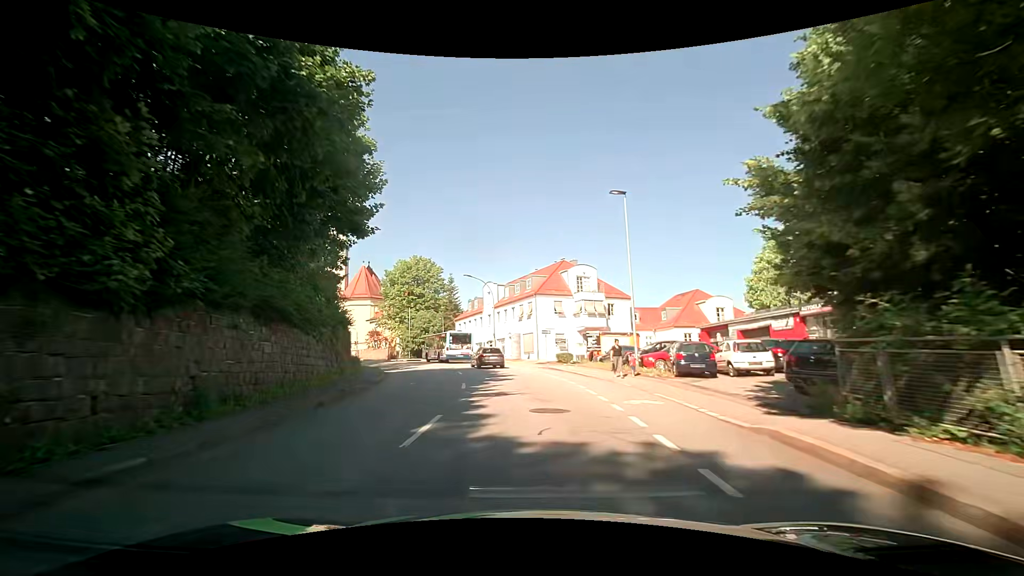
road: tertiary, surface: asphalt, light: Day
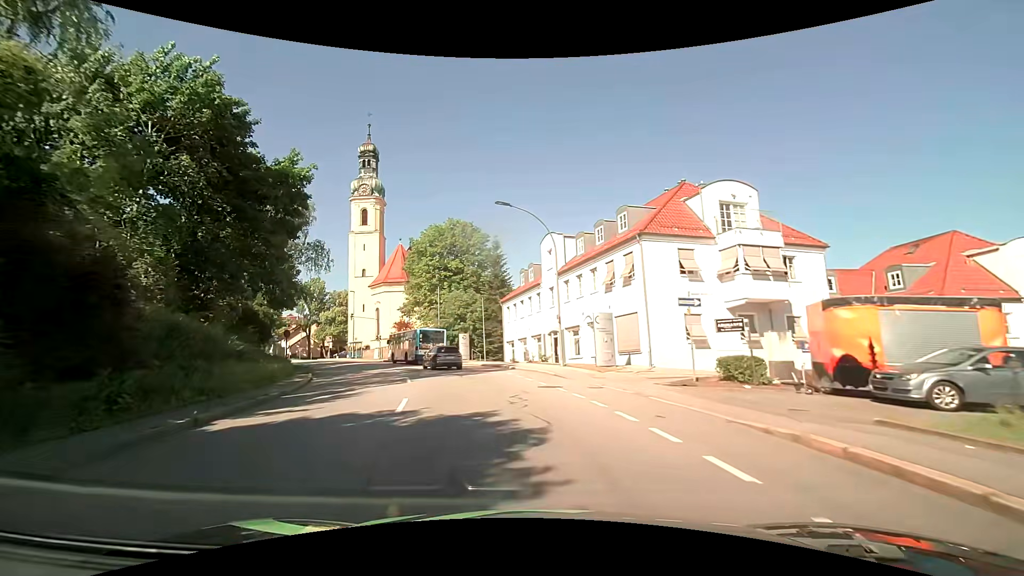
(-1.3, +25.0) m; -8°
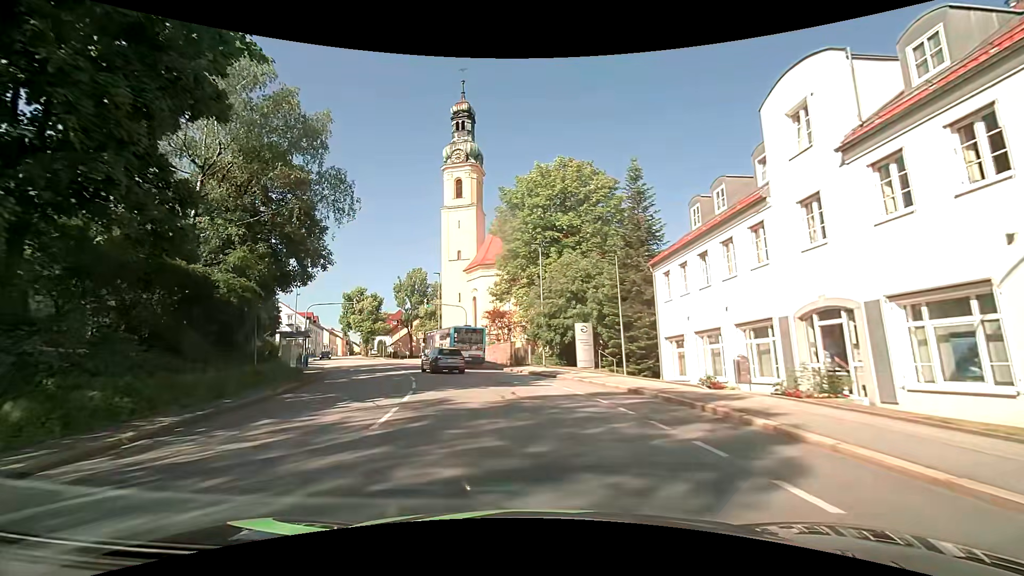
(-2.5, +20.7) m; -13°
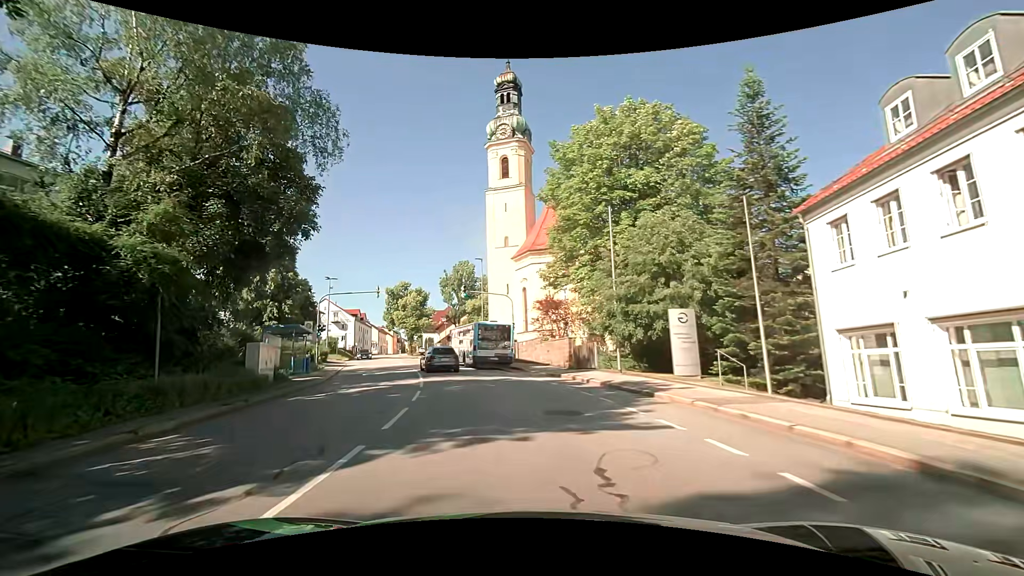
(-0.5, +9.2) m; -6°
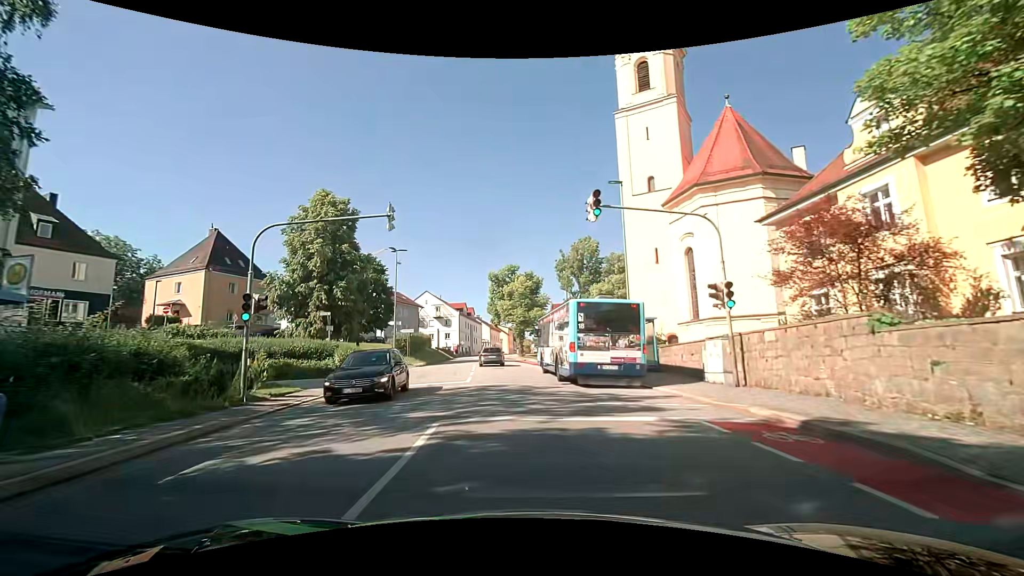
(-3.3, +23.2) m; -14°
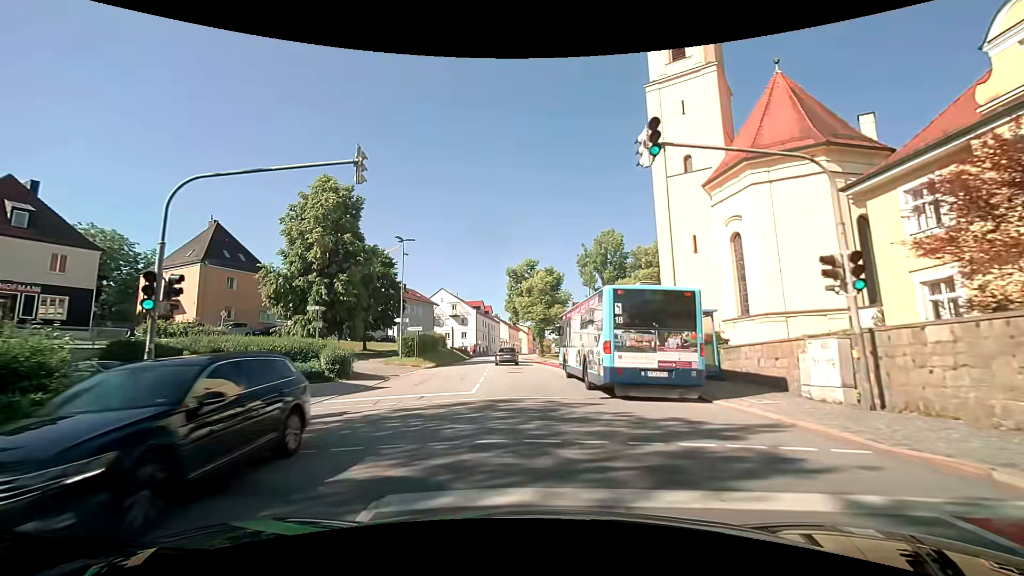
(-0.2, +4.8) m; -4°
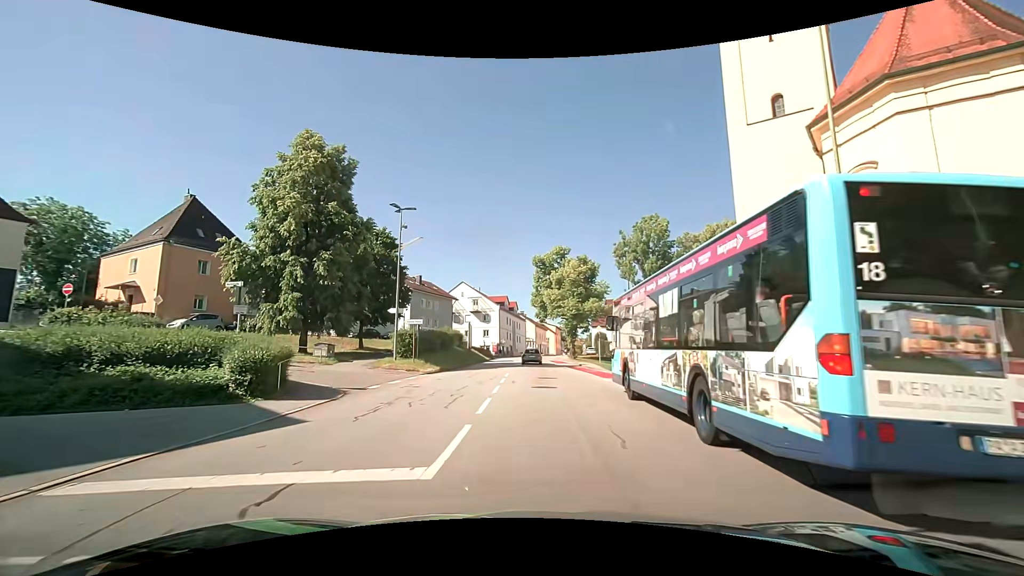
(-0.1, +9.8) m; -3°
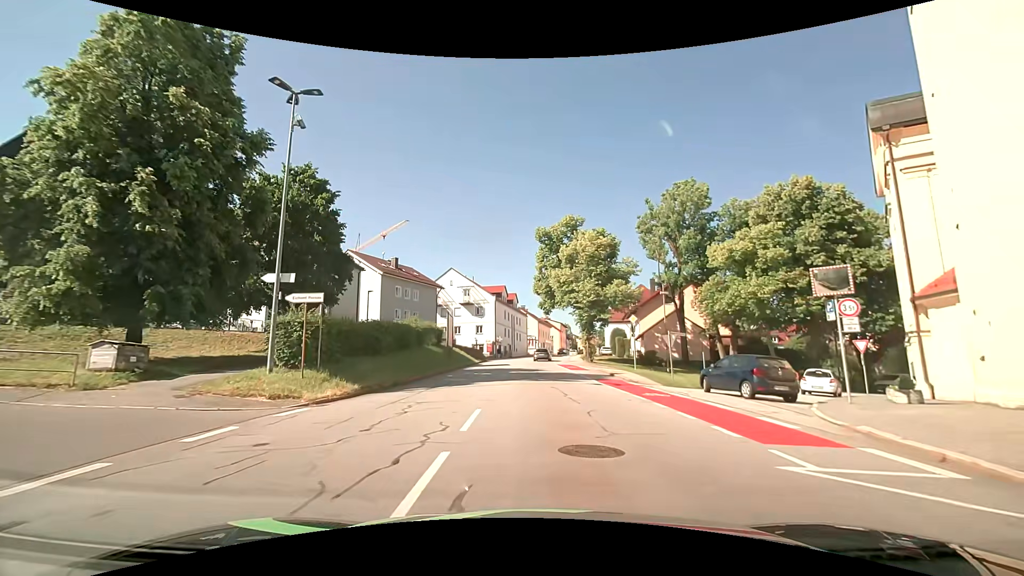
(+0.2, +15.6) m; +1°
(0, +10) (0, +20) (0, +30) (0, +40) (+1, +50) (+1, +60) (+2, +70) (+3, +80) (+4, +90) (+6, +100) m
